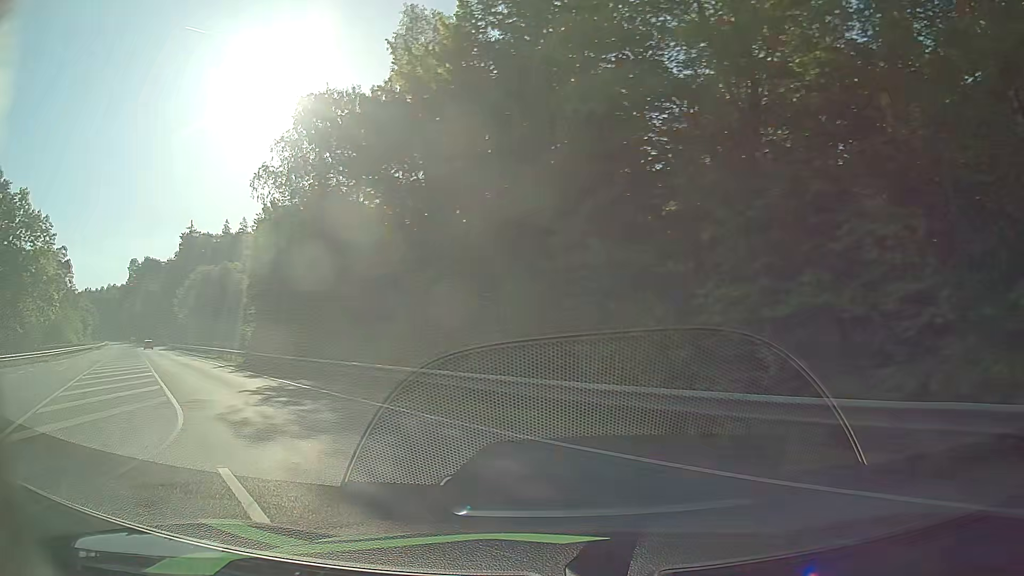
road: motorway_link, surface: asphalt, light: Day
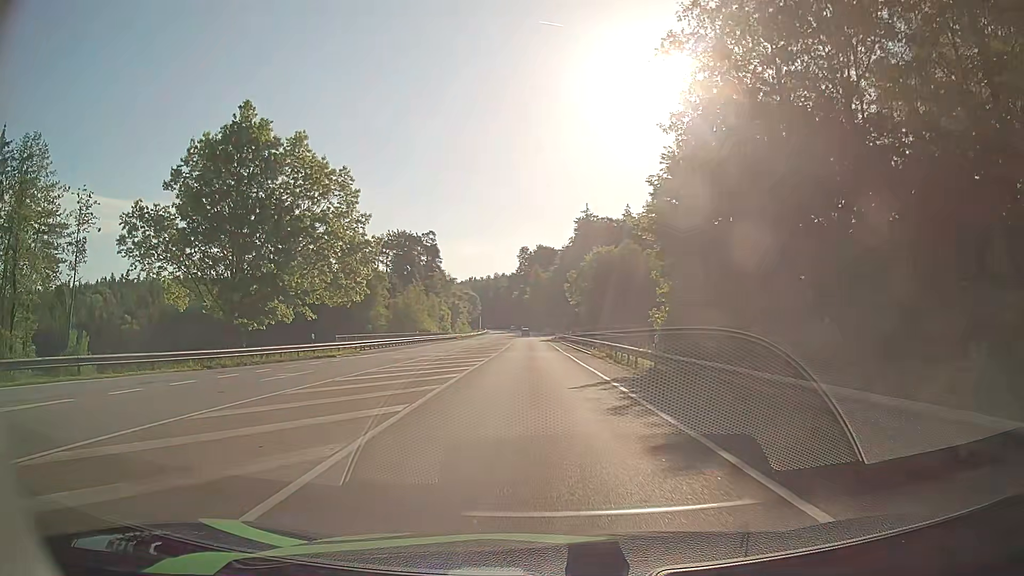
(-7.0, +15.7) m; -37°
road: secondary
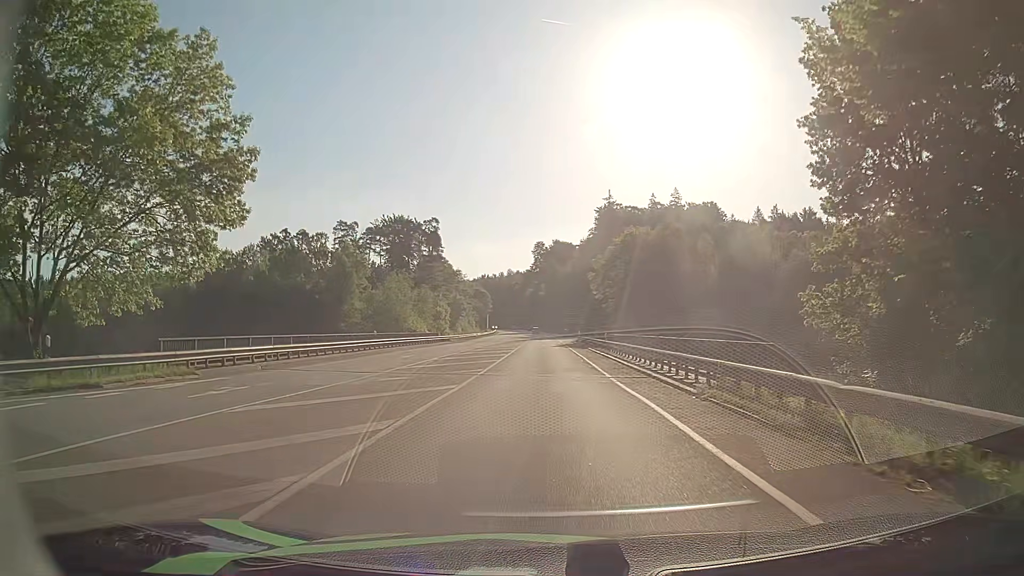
(-0.5, +23.1) m; -1°
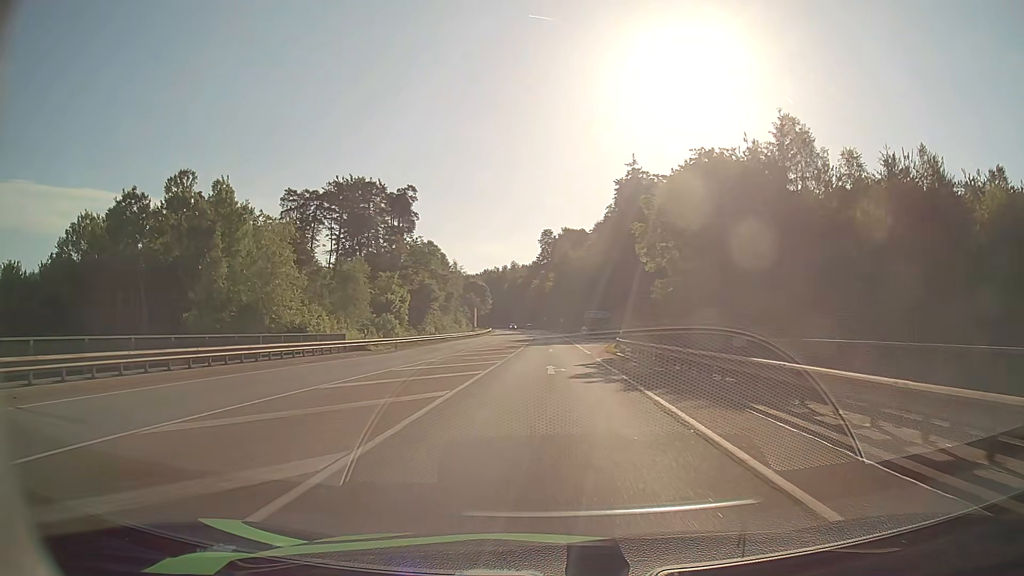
(-0.4, +40.0) m; -1°
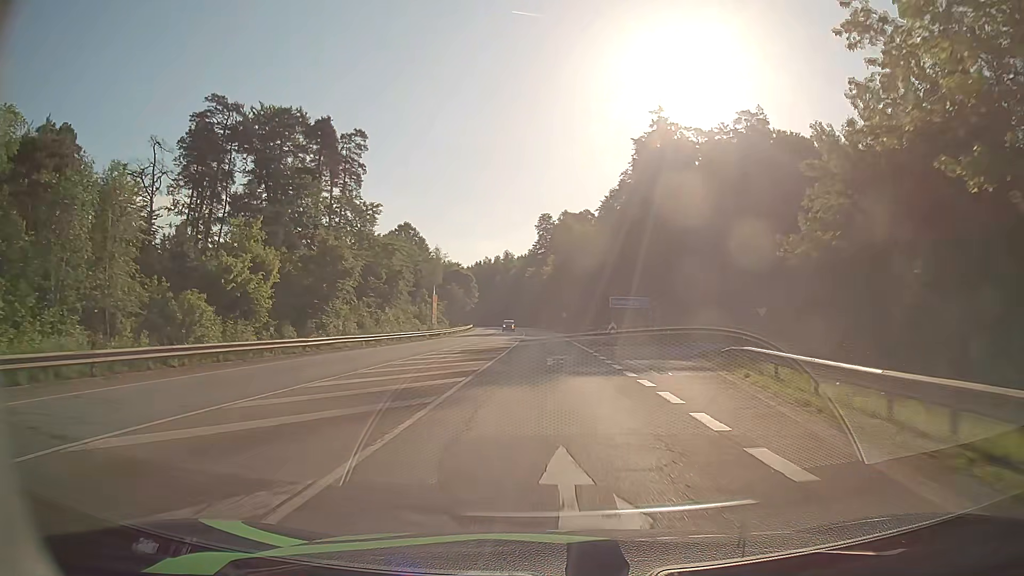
(+0.1, +38.4) m; 0°
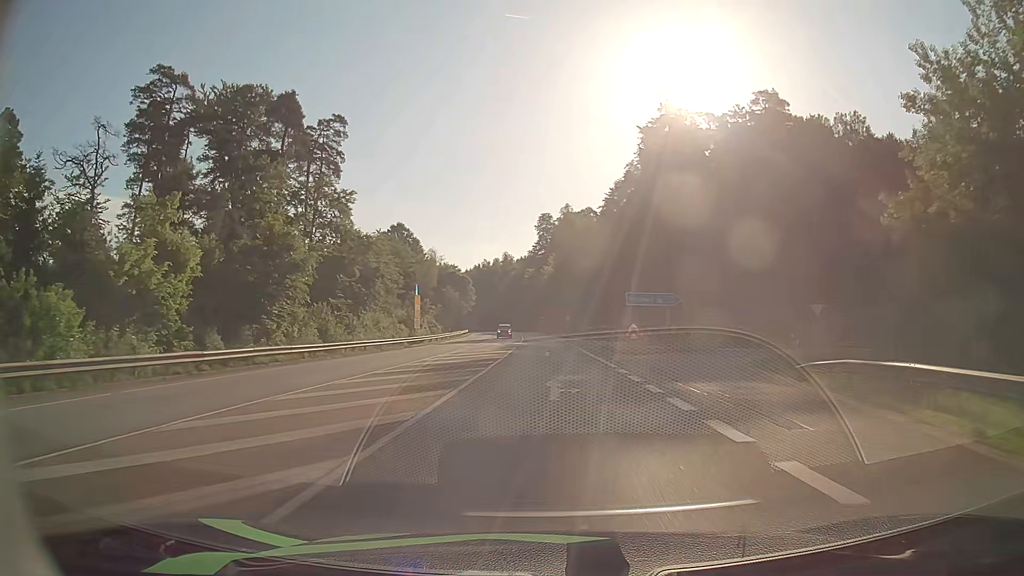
(+0.1, +10.2) m; 0°
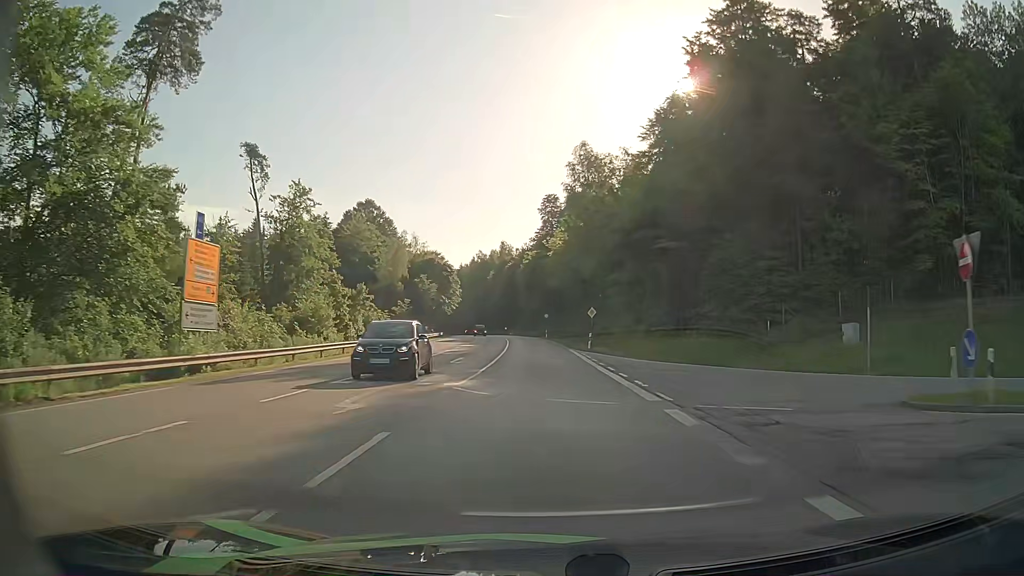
(-0.1, +40.4) m; 0°
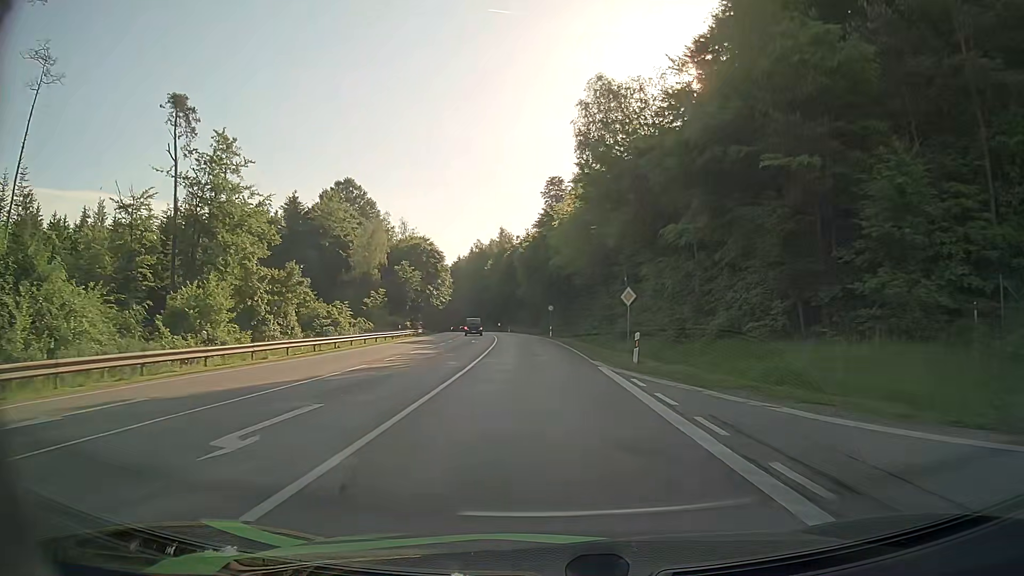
(0.0, +19.8) m; 0°
